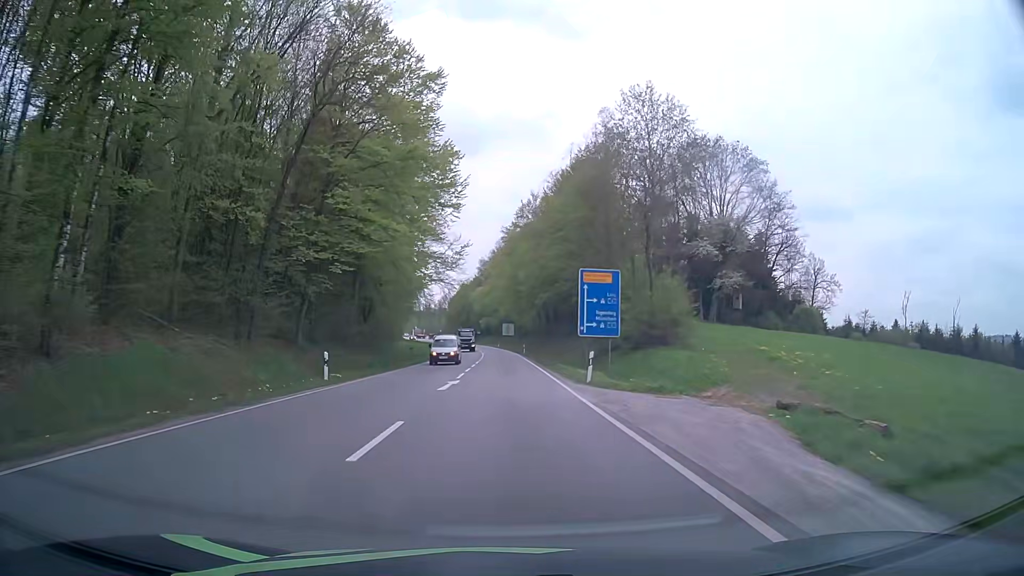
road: primary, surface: asphalt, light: Day
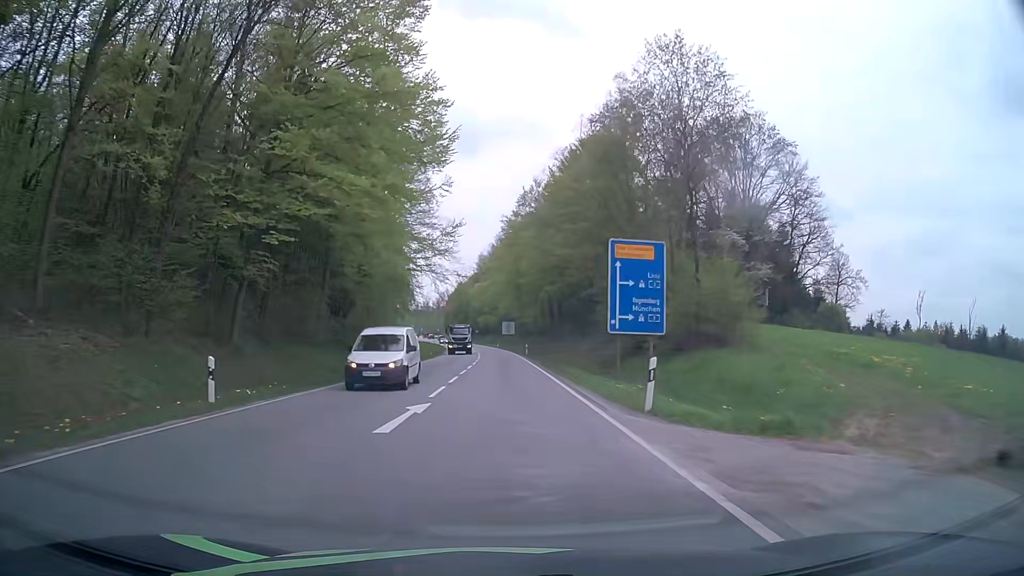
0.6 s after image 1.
(-0.1, +9.4) m; 0°
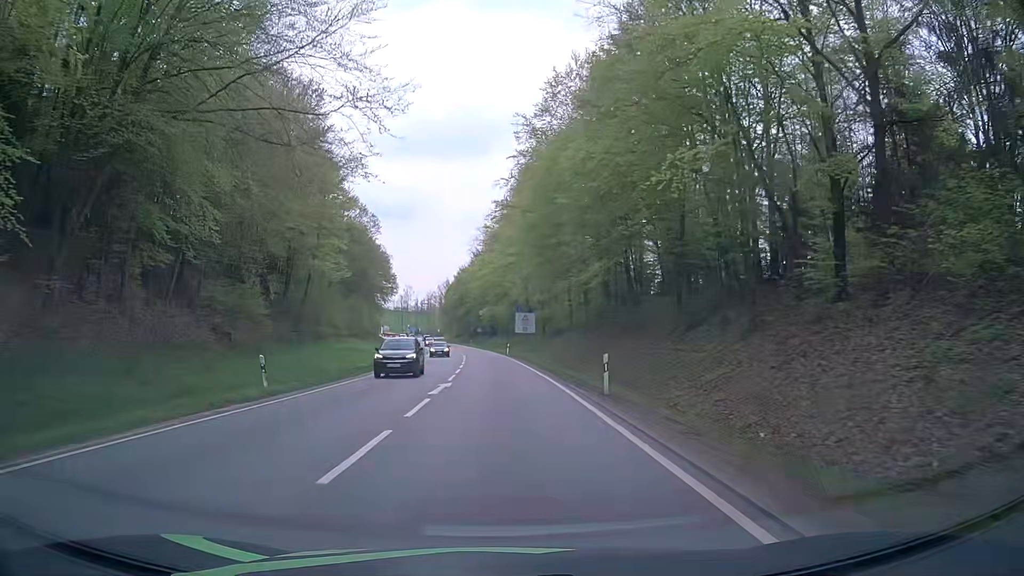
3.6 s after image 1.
(-0.7, +46.3) m; -1°
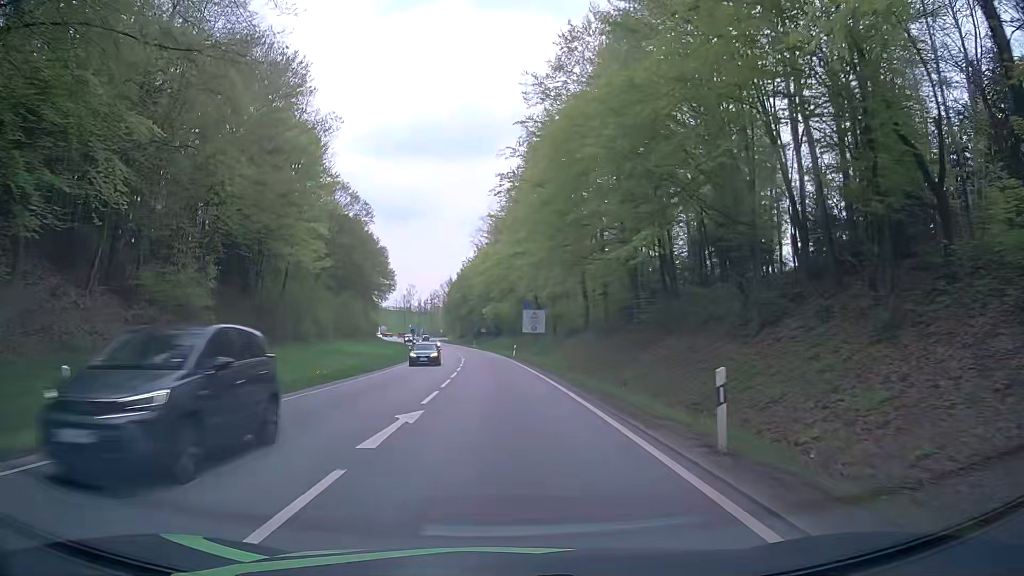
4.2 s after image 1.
(-0.1, +9.2) m; -1°
(0, +10) (0, +20) (0, +30) (-1, +40) (-1, +50) (-2, +60) (-3, +70) (-4, +80) (-5, +90) (-6, +100) m
